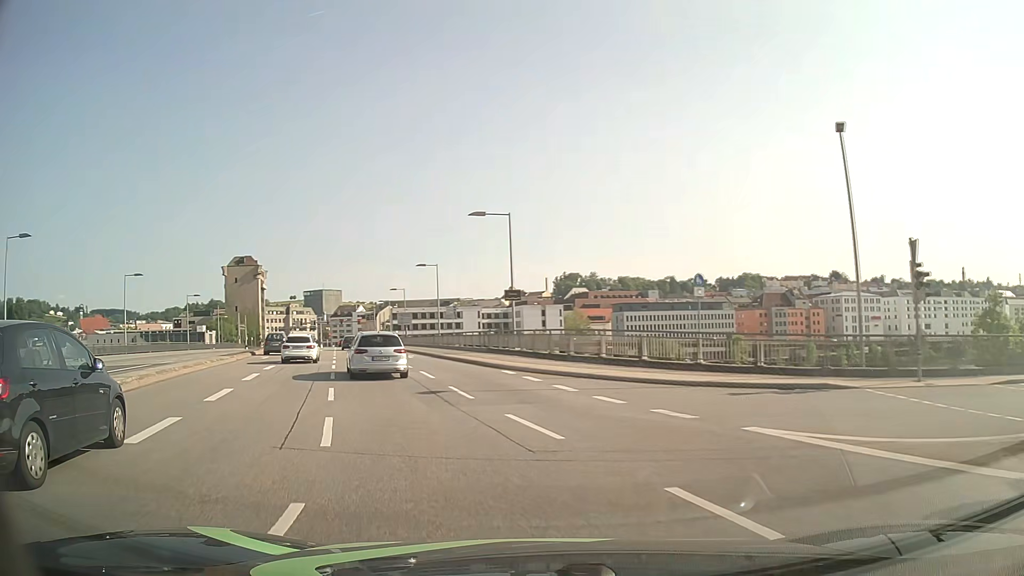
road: primary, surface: asphalt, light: Day
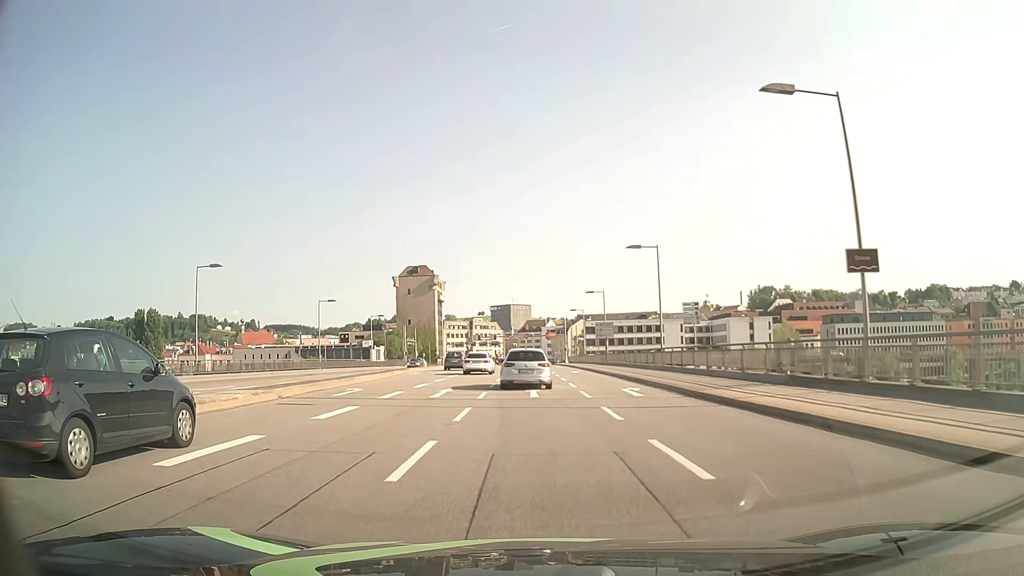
(-4.4, +20.0) m; -16°
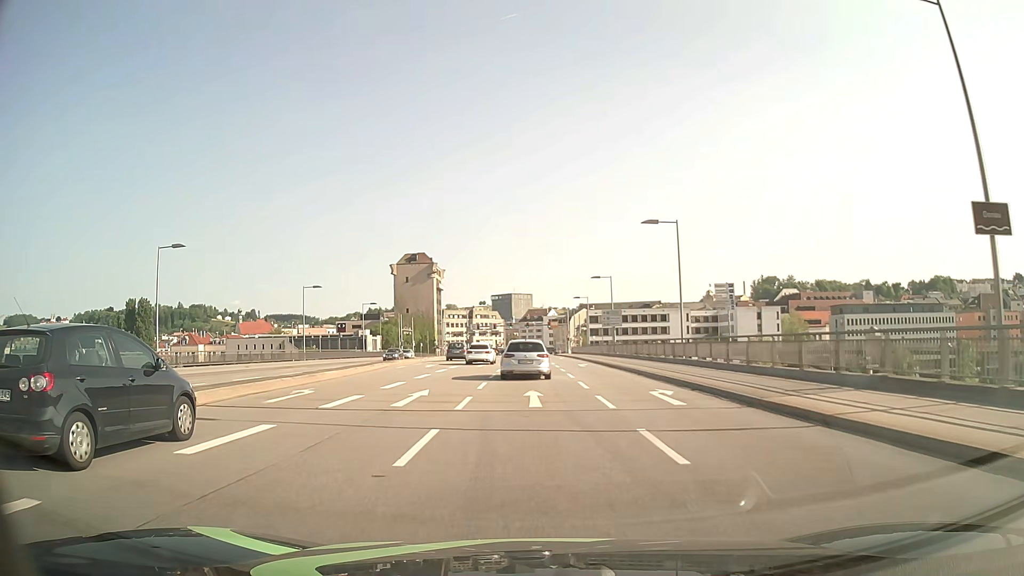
(0.0, +5.6) m; 0°
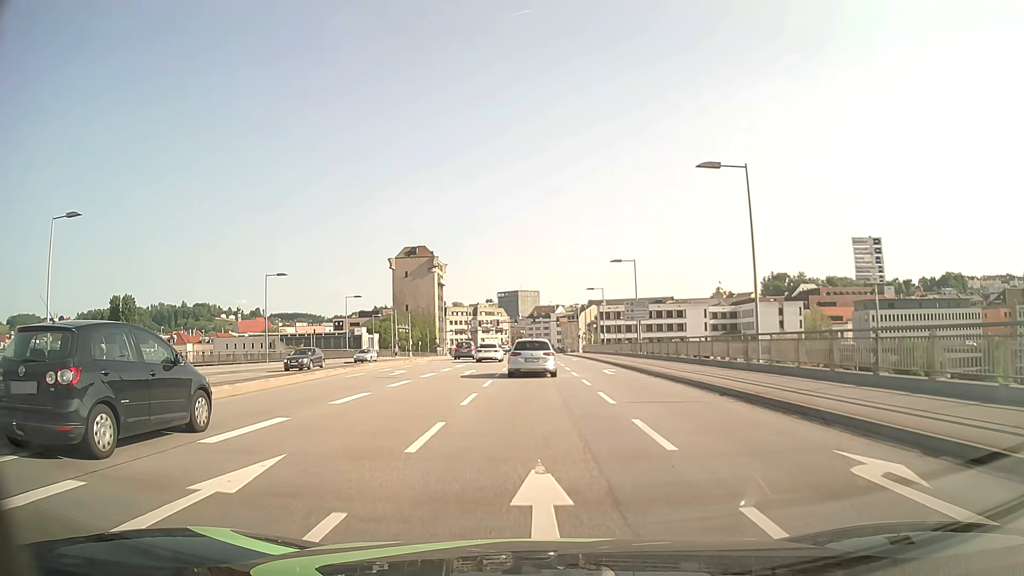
(-0.1, +11.6) m; -1°
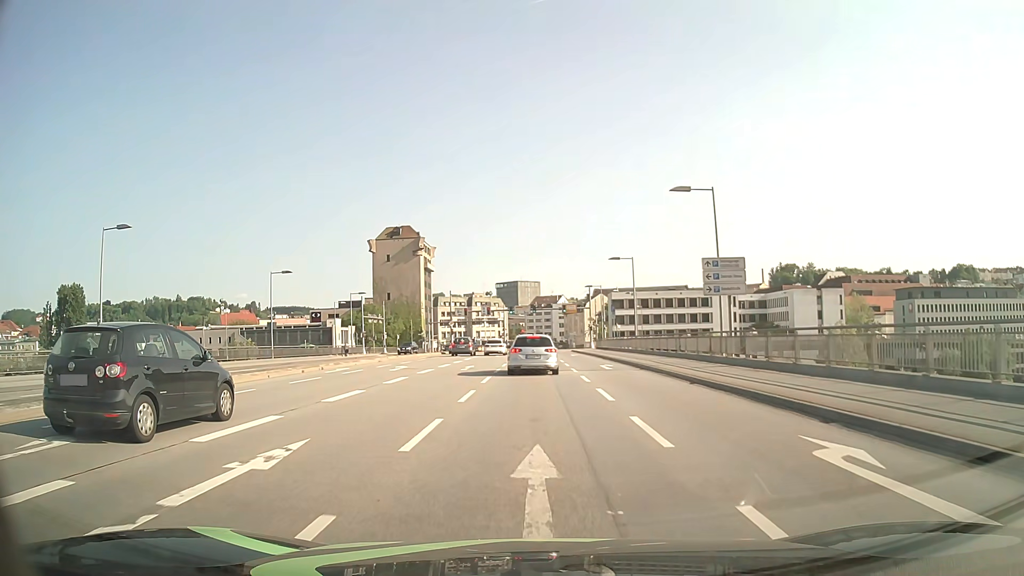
(+0.1, +24.1) m; 0°
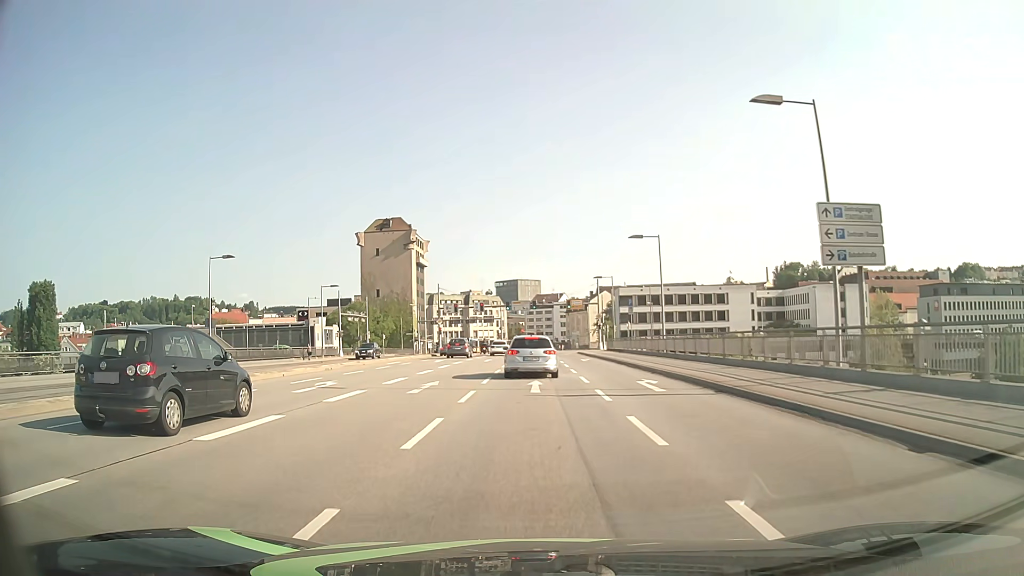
(0.0, +11.8) m; 0°
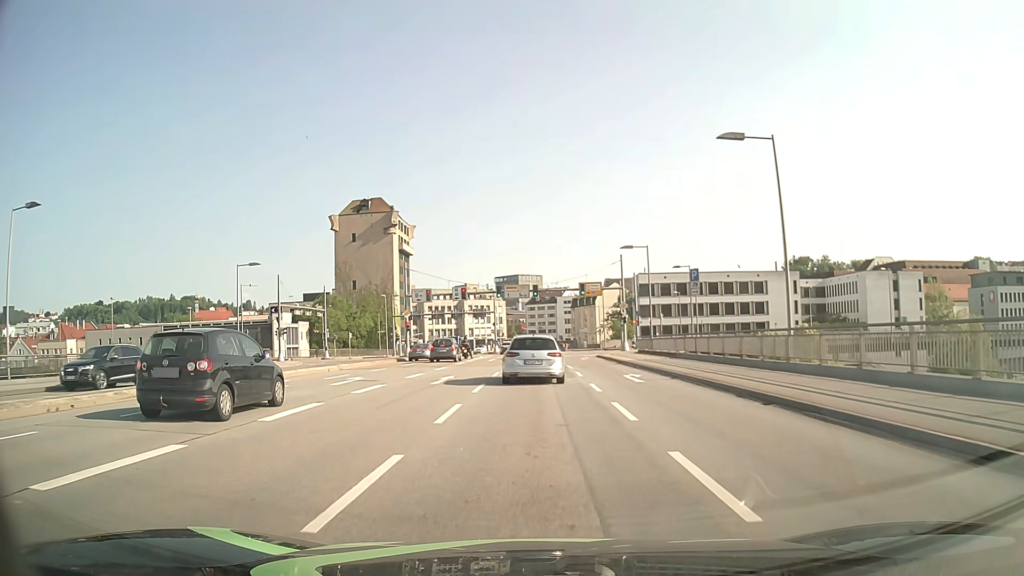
(0.0, +21.4) m; 0°
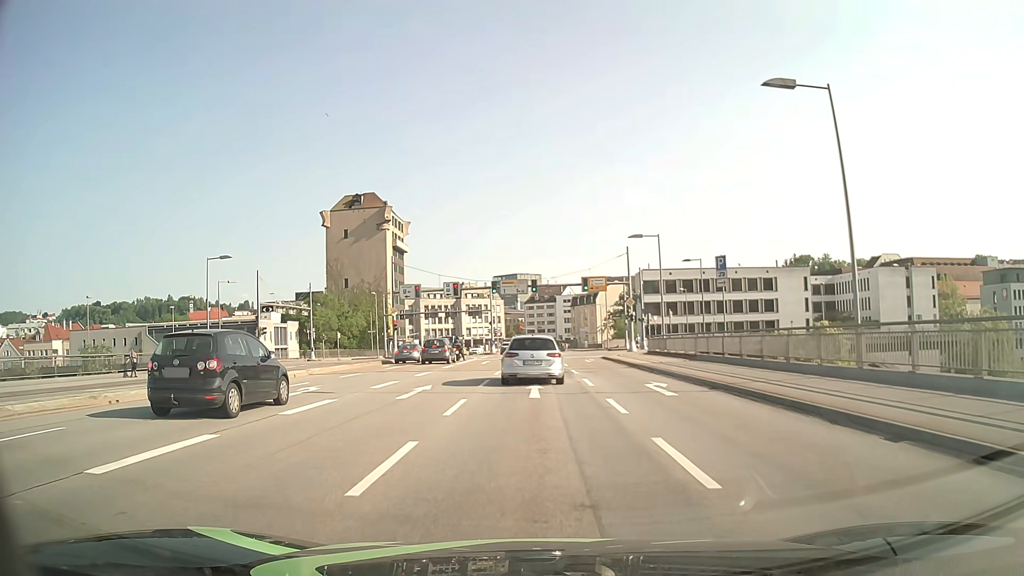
(0.0, +4.9) m; 0°
(0, +10) (0, +20) (0, +30) (0, +40) (0, +50) (0, +60) (0, +70) (0, +80) (0, +90) (0, +100) m
